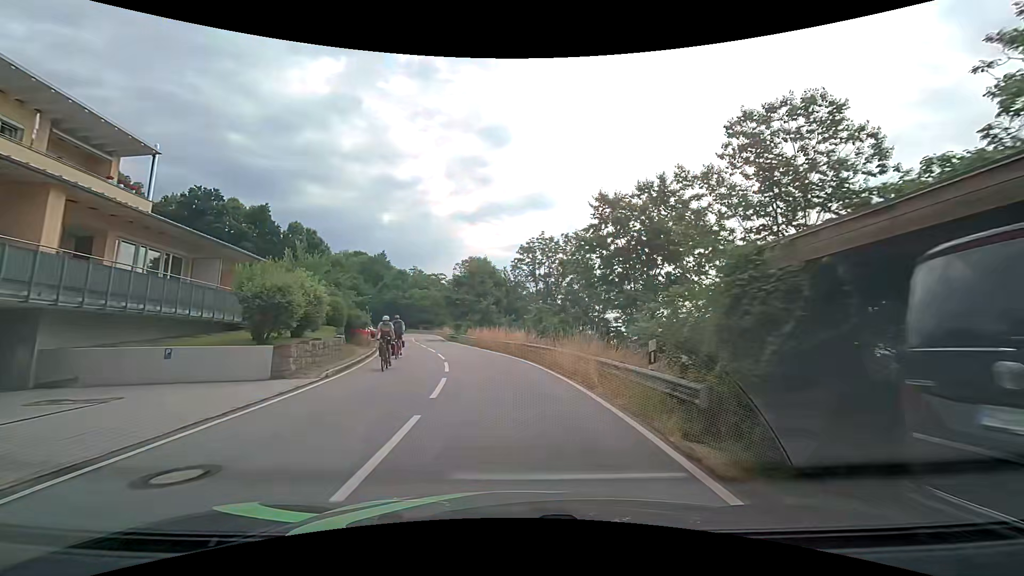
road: tertiary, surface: asphalt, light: Day
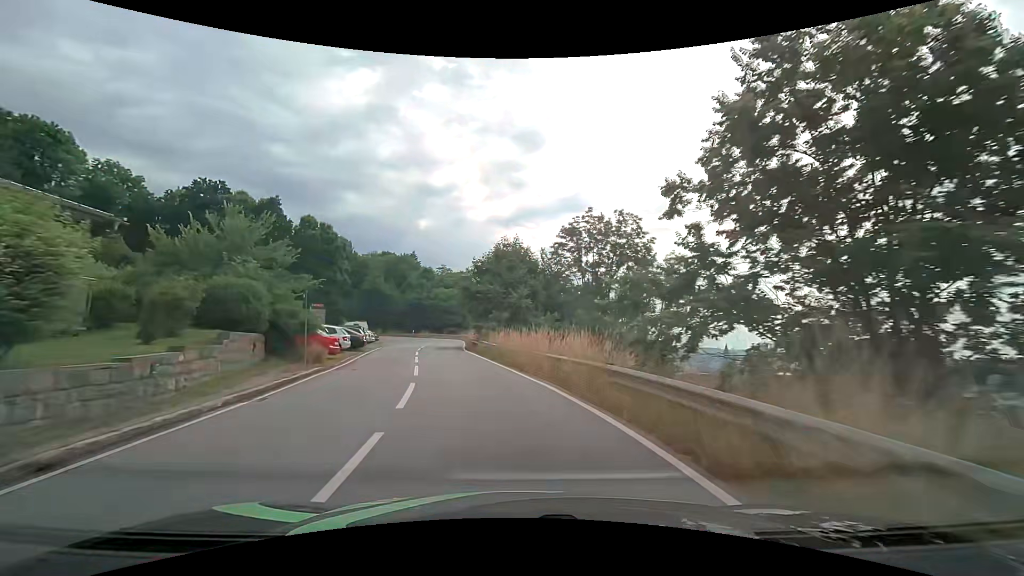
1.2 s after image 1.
(-0.2, +13.4) m; -3°
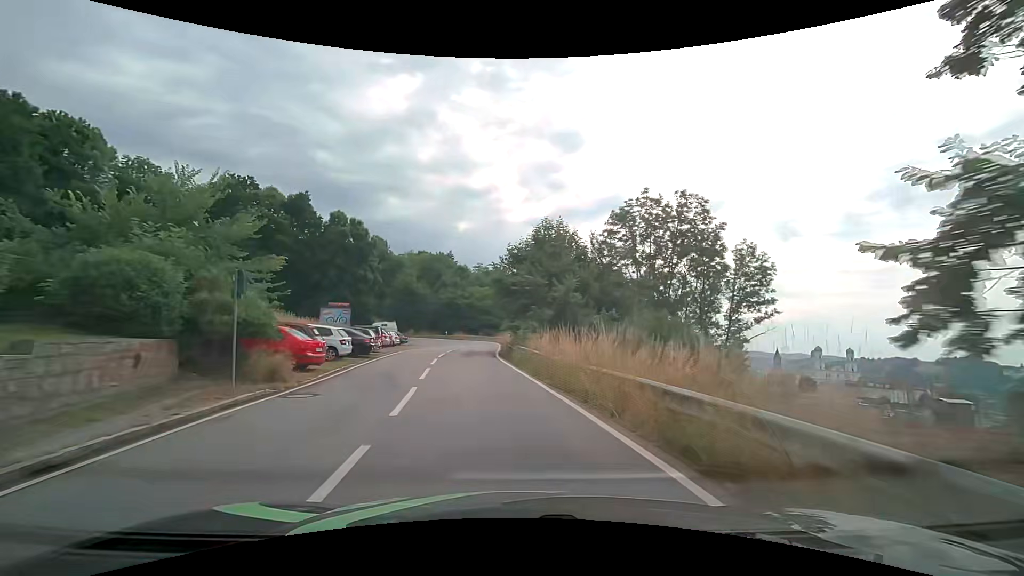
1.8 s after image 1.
(-0.3, +6.8) m; -5°
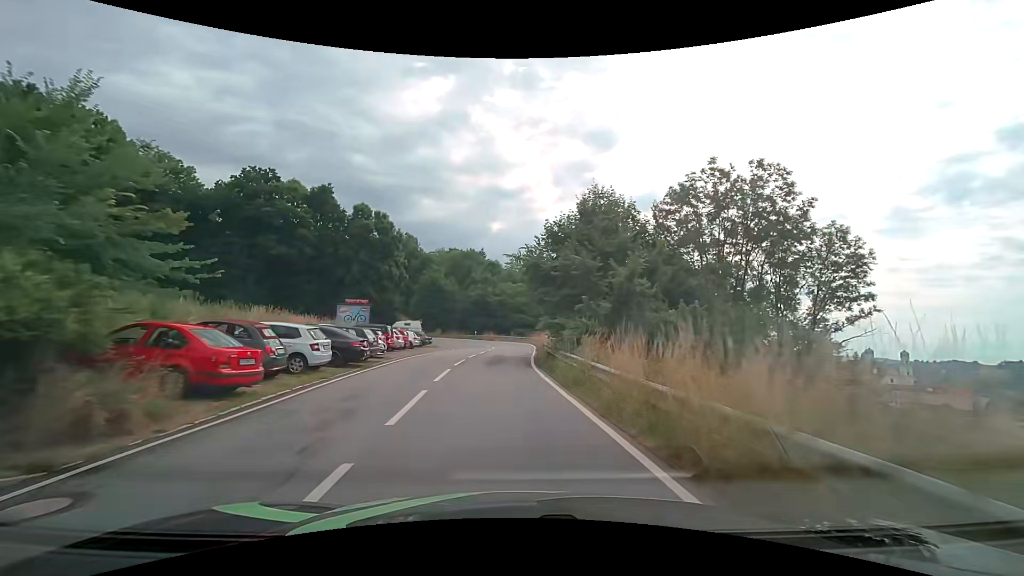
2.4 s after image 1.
(-0.3, +6.9) m; -3°
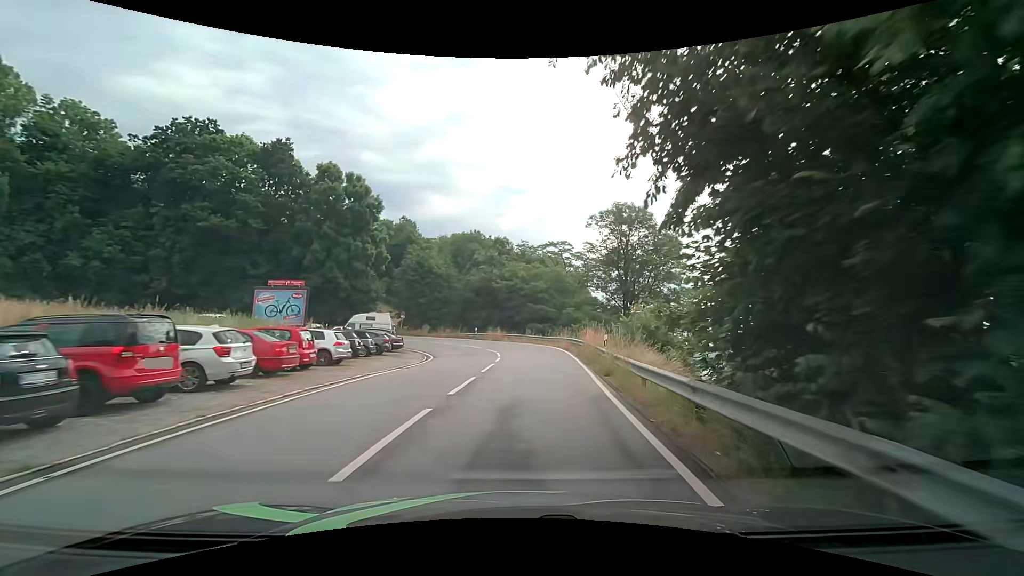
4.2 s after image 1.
(-0.9, +20.7) m; -2°
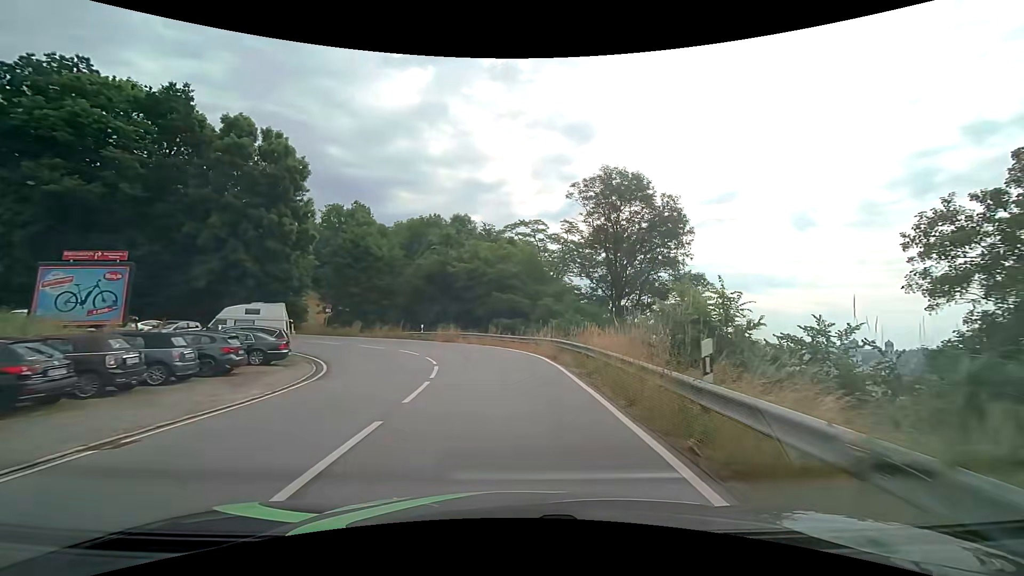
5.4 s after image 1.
(+0.5, +12.9) m; +4°
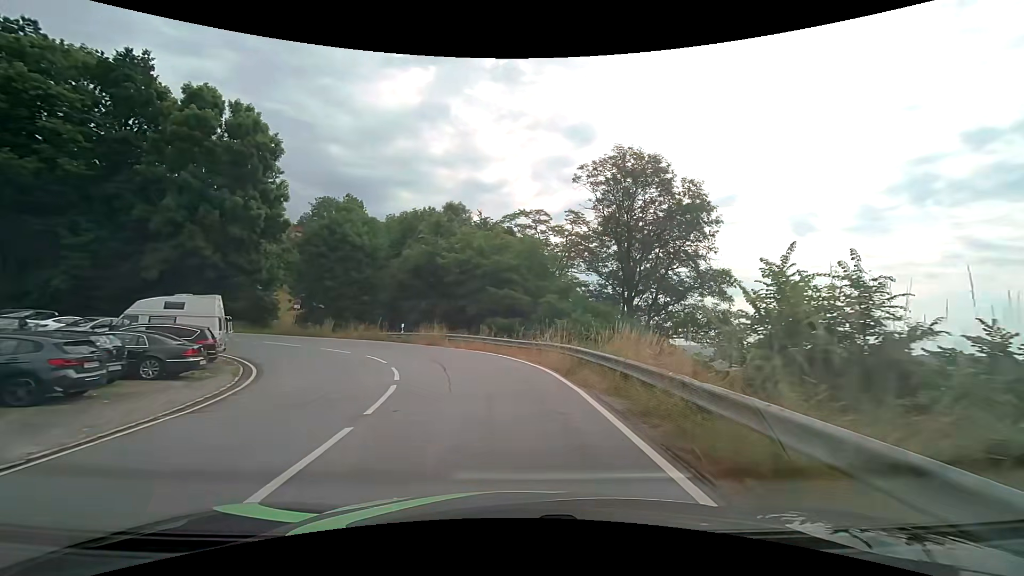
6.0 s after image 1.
(0.0, +5.9) m; 0°
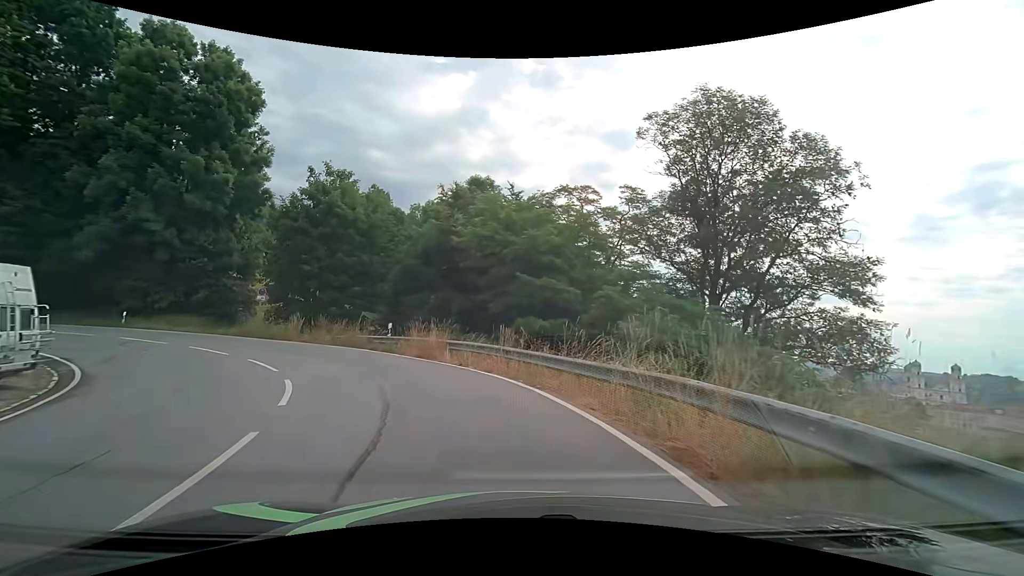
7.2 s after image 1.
(-0.3, +10.9) m; -4°
(-1, +10) (-6, +19) (-13, +25) (-23, +29) (-33, +29) (-42, +27) (-50, +20) (-55, +12) (-58, +2) (-58, -8) m
